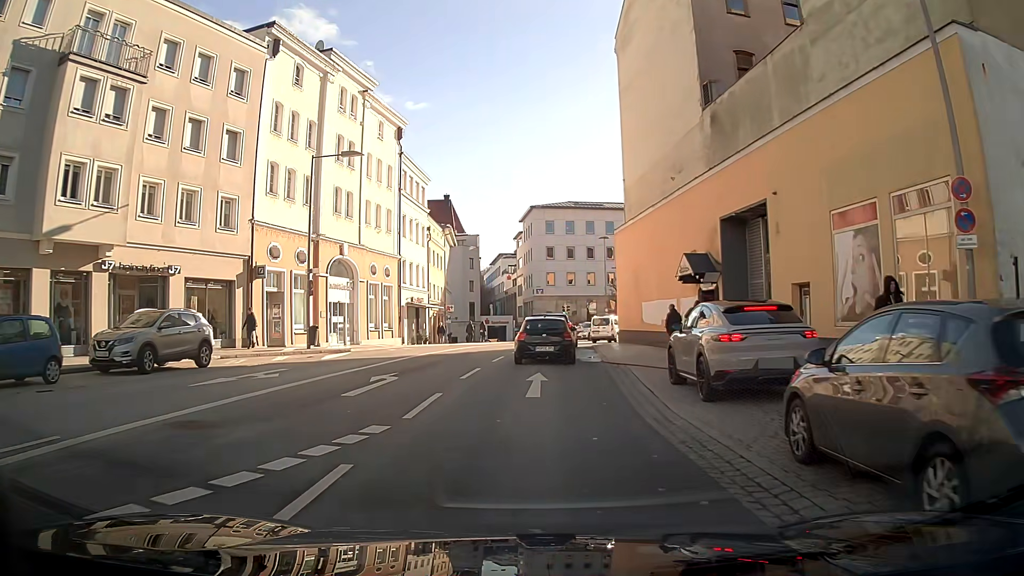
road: primary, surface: asphalt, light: Day
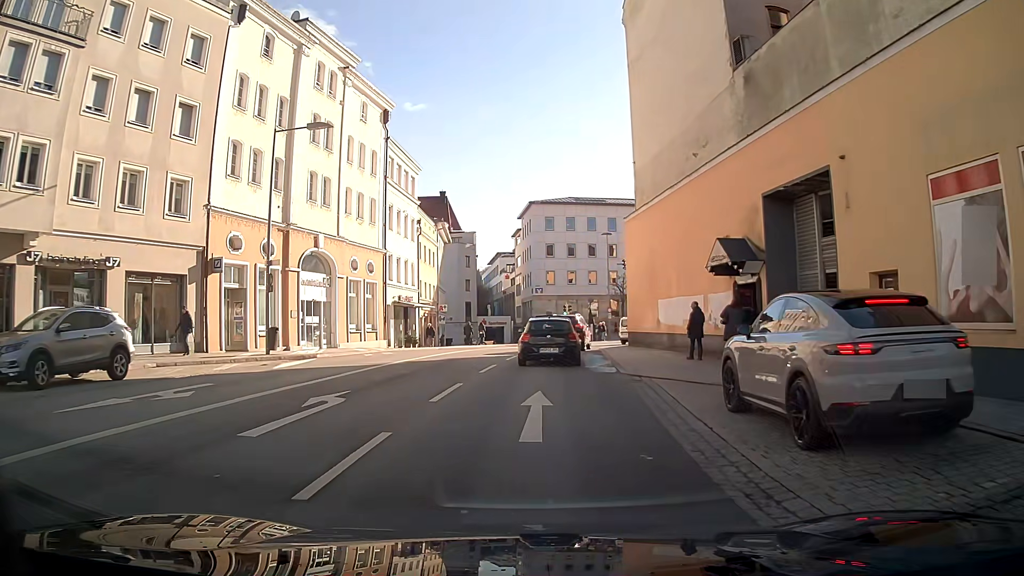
(0.0, +4.3) m; 0°
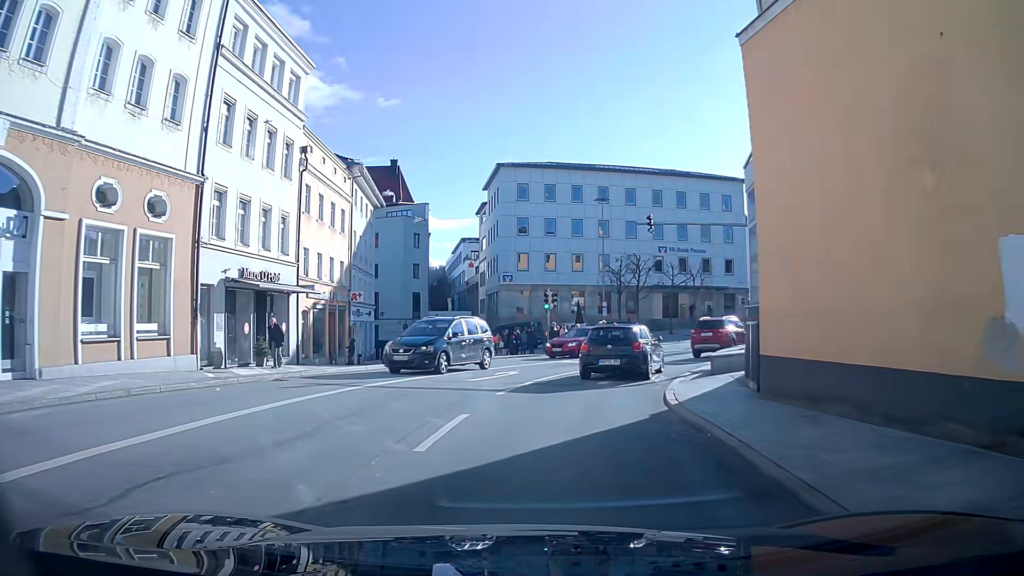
(+0.1, +21.7) m; +3°
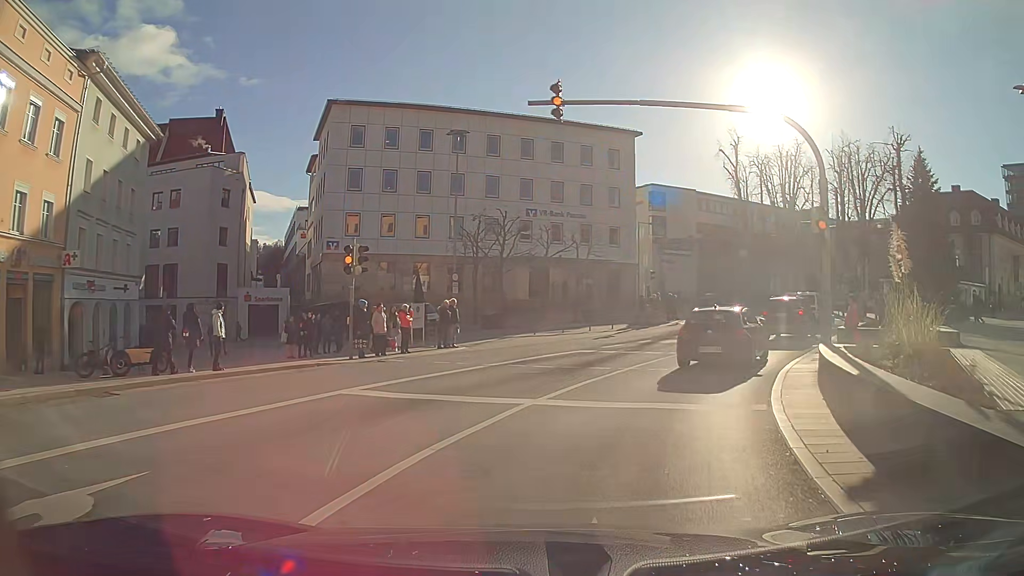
(+1.6, +15.7) m; +14°
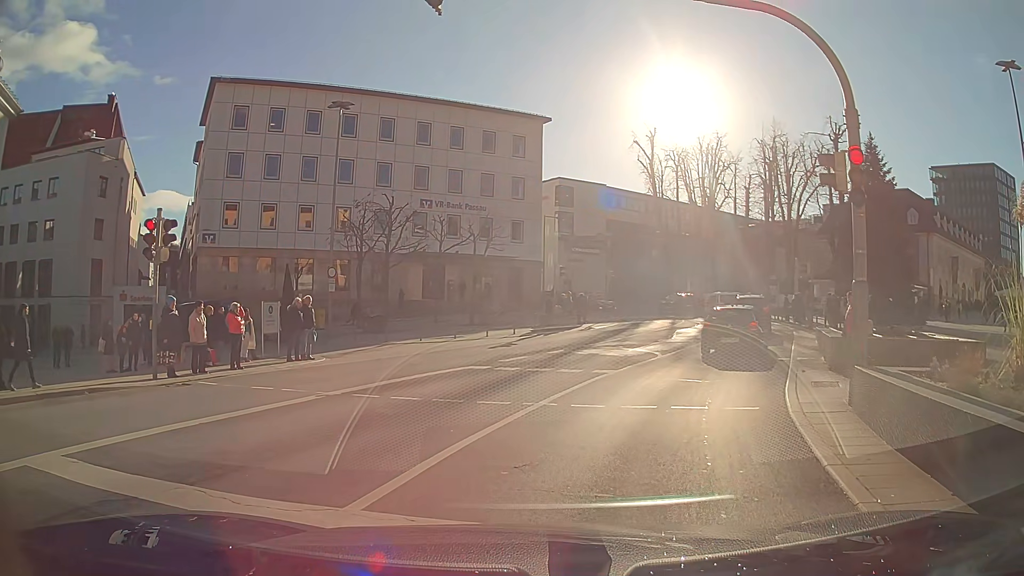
(+0.3, +5.3) m; +5°
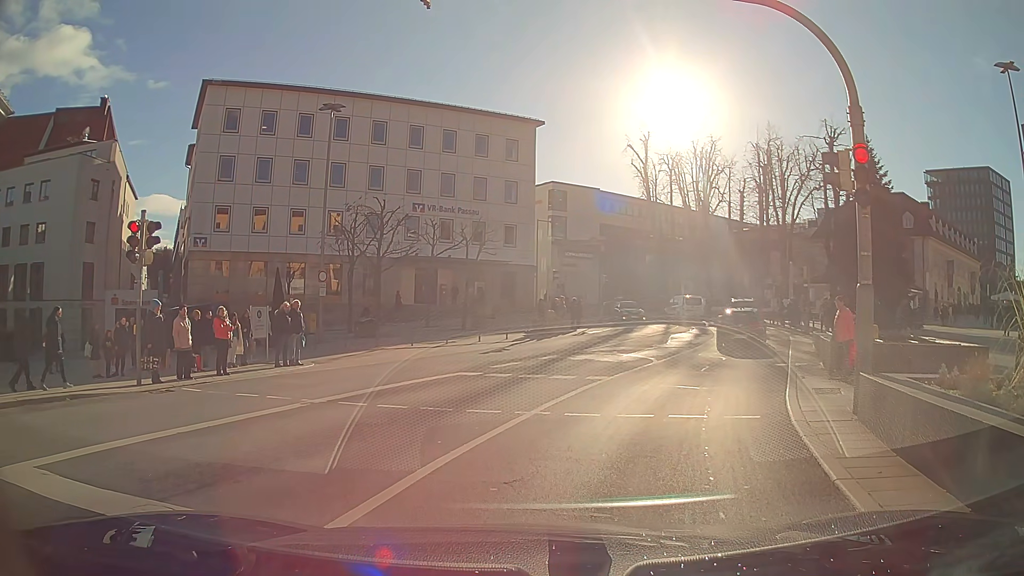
(0.0, +0.4) m; 0°
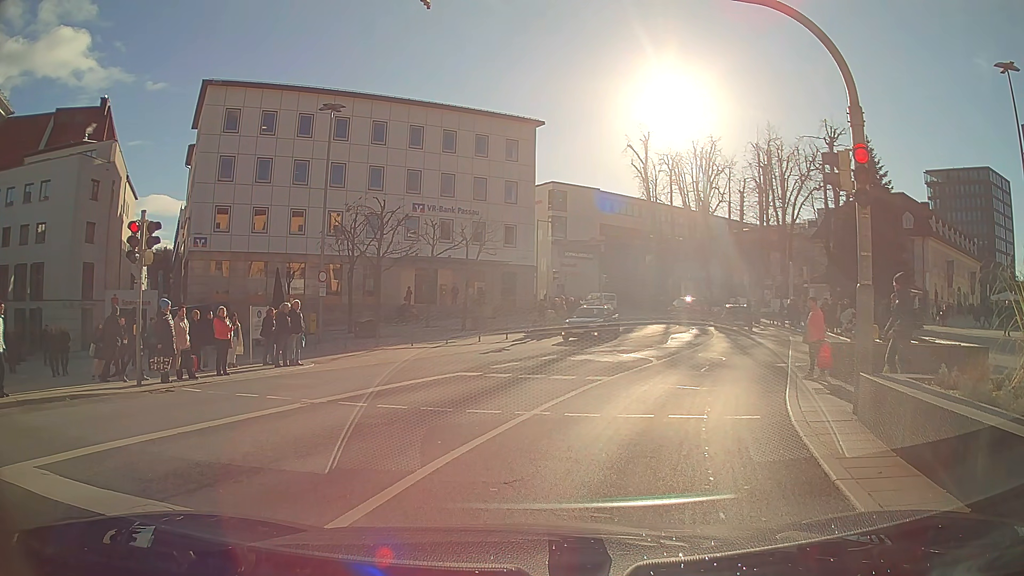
(0.0, +0.1) m; 0°
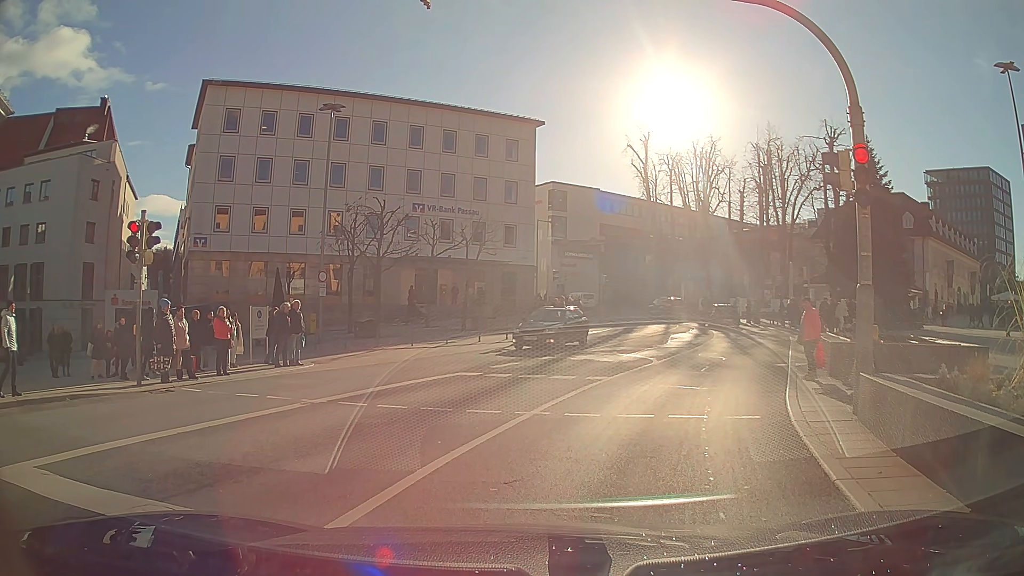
(0.0, 0.0) m; 0°
(+2, +10) (+6, +19) (+9, +28) (+12, +38) (+12, +48) (+10, +58) (+5, +67) (+1, +75) (-4, +84) (-9, +93) m
